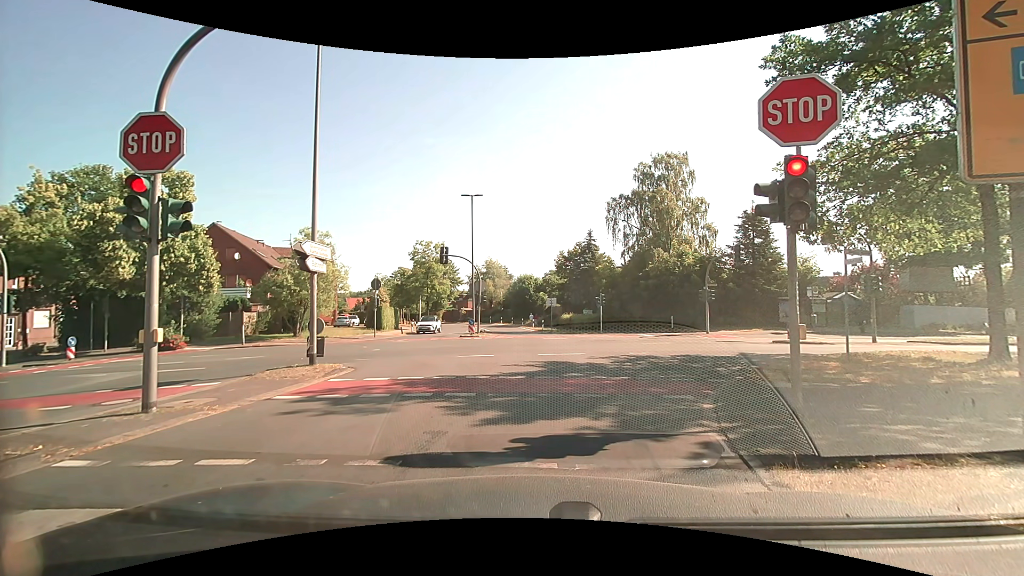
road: tertiary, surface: asphalt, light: Day
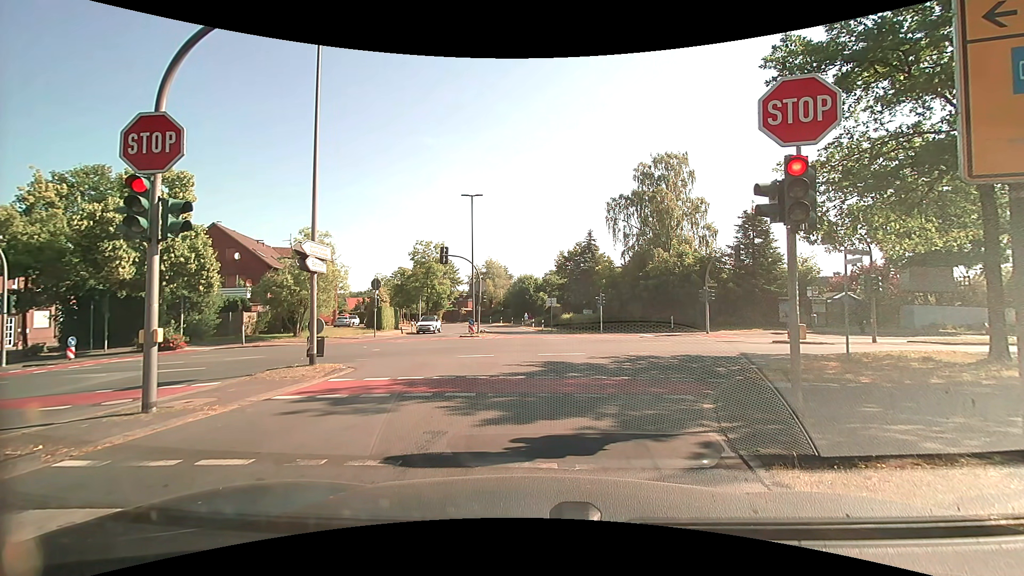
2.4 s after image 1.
(0.0, 0.0) m; 0°
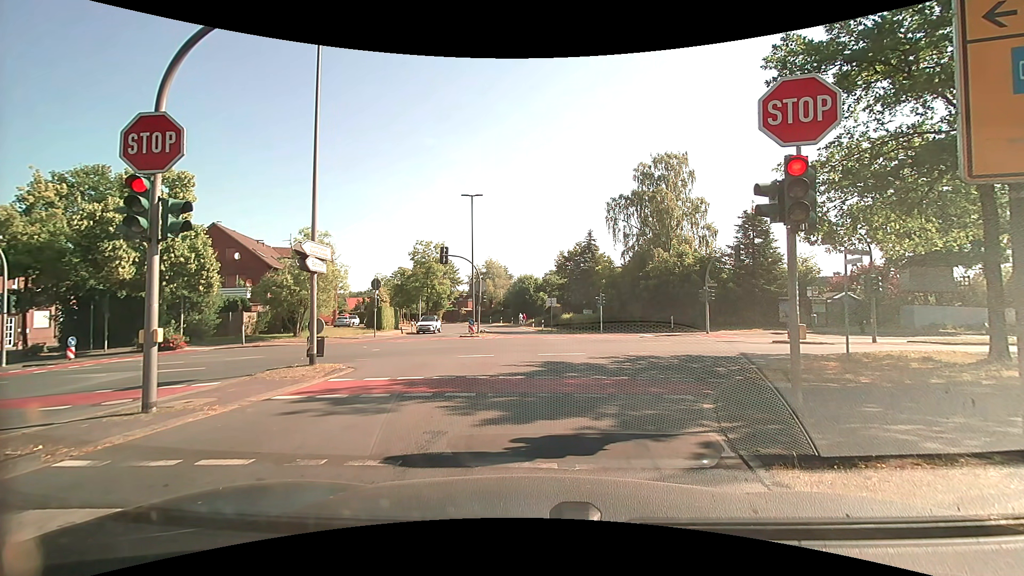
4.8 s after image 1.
(0.0, 0.0) m; 0°
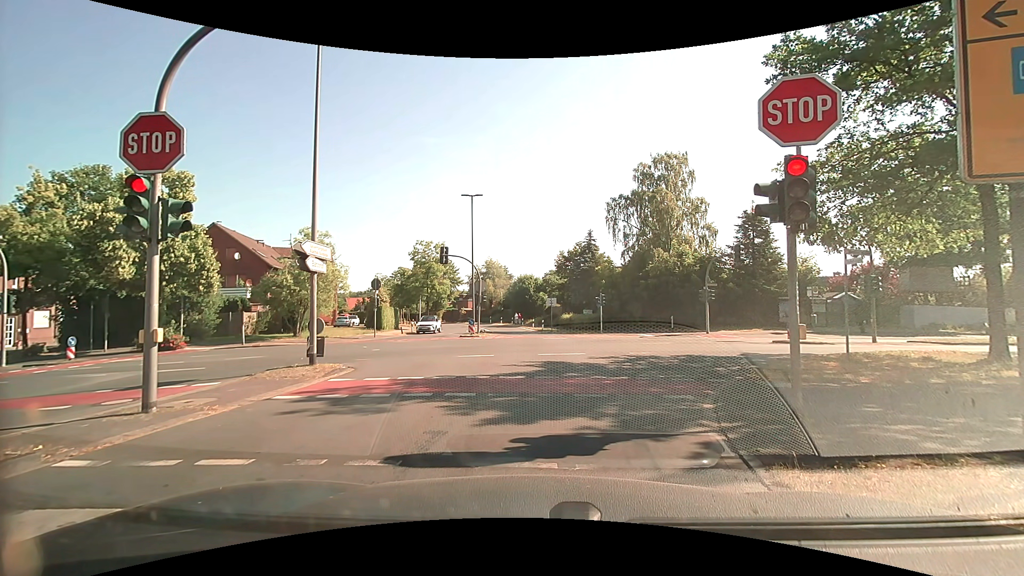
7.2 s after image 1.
(0.0, 0.0) m; 0°
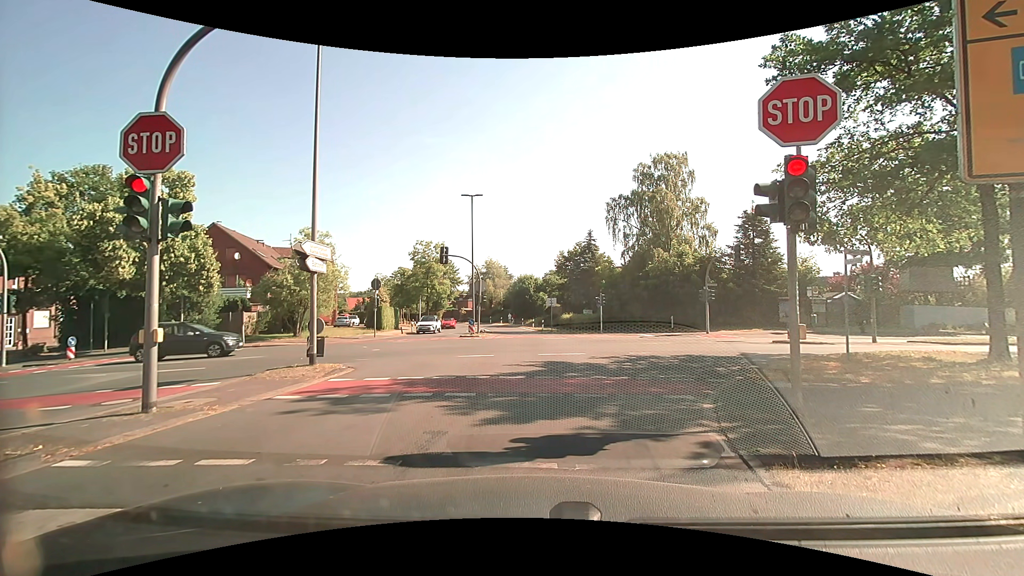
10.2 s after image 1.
(0.0, 0.0) m; 0°
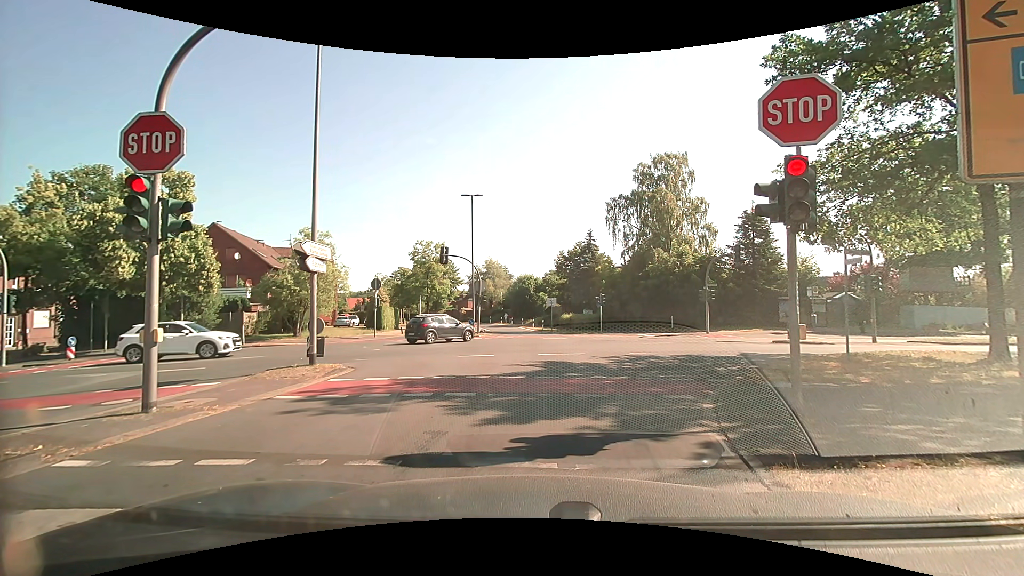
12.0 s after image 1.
(0.0, 0.0) m; 0°
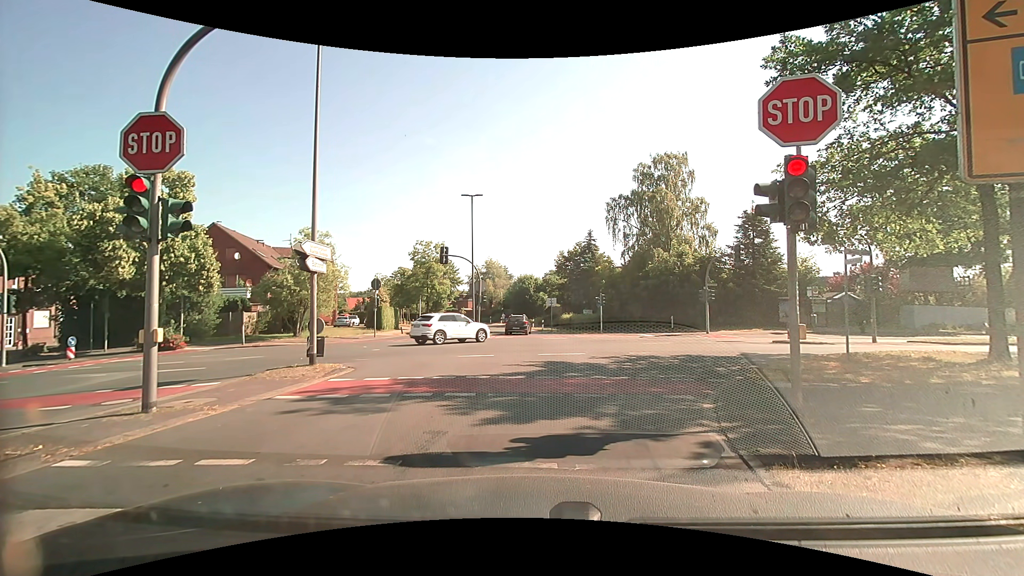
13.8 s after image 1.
(0.0, 0.0) m; 0°
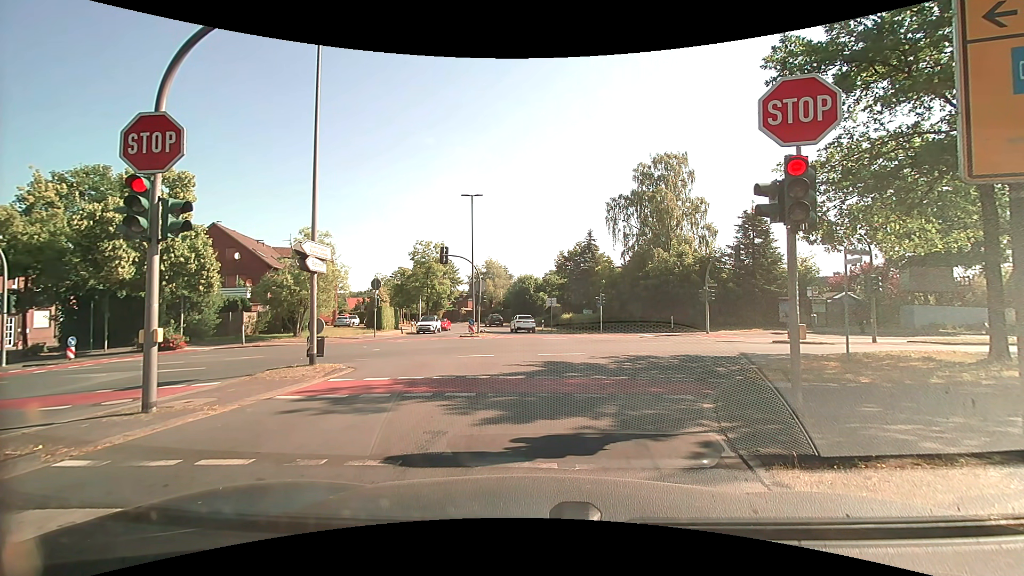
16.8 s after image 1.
(0.0, 0.0) m; 0°
(0, +10) (0, +20) (-1, +30) (-2, +40) (-3, +50) (-5, +60) (-8, +69) (-12, +78) (-17, +87) (-22, +95) m
